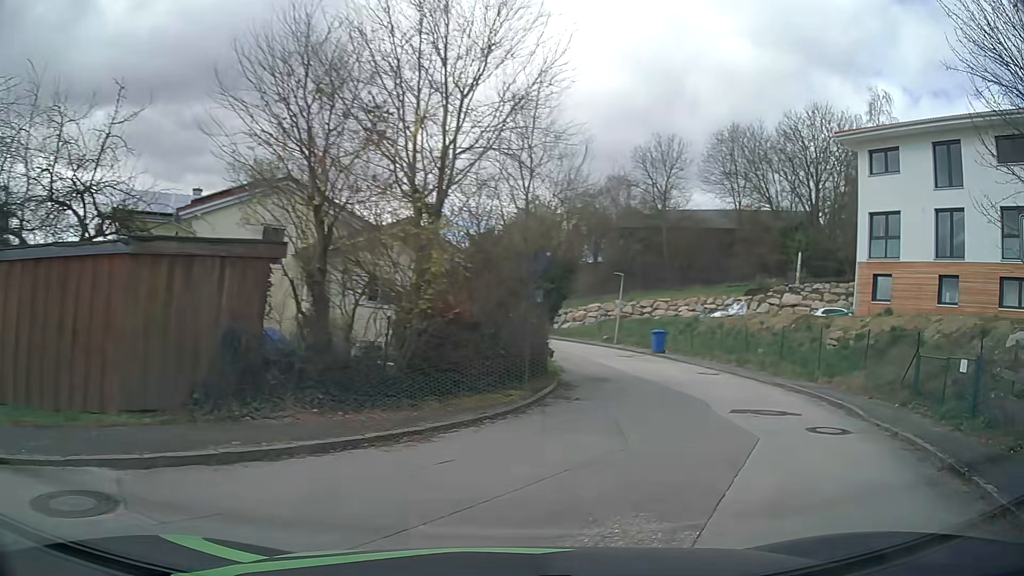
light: Day
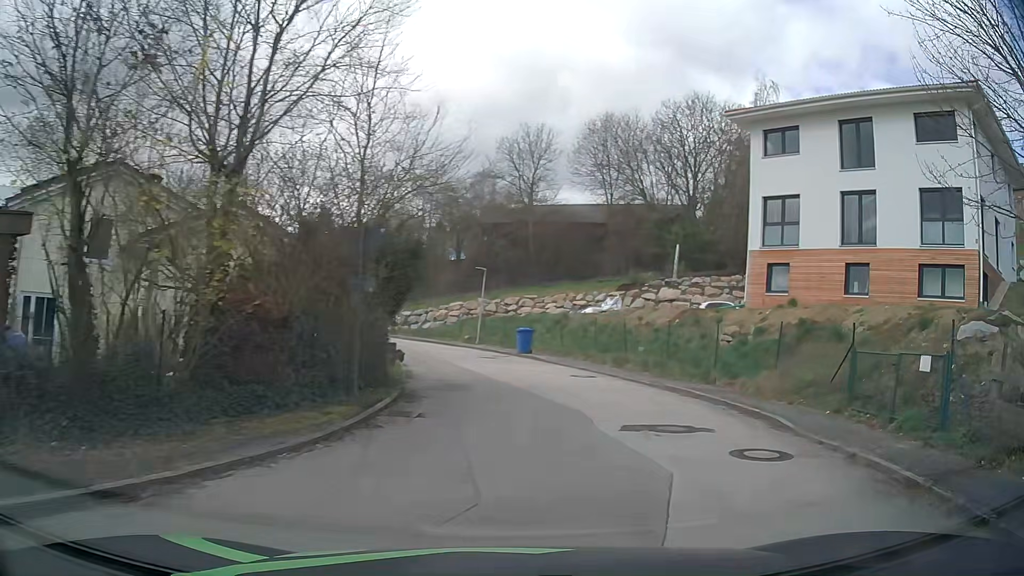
(+0.2, +2.9) m; +10°
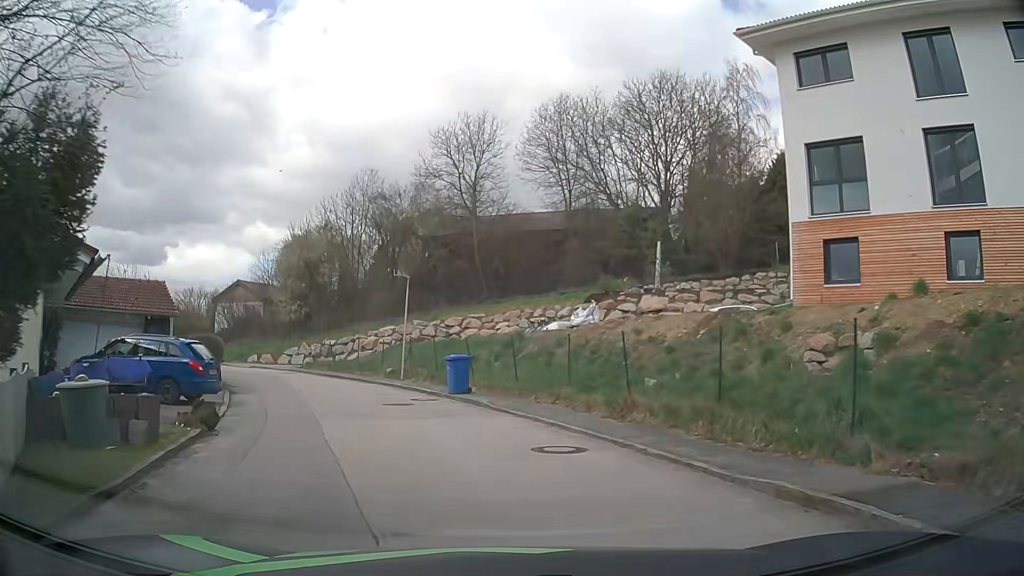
(+0.8, +10.2) m; +2°
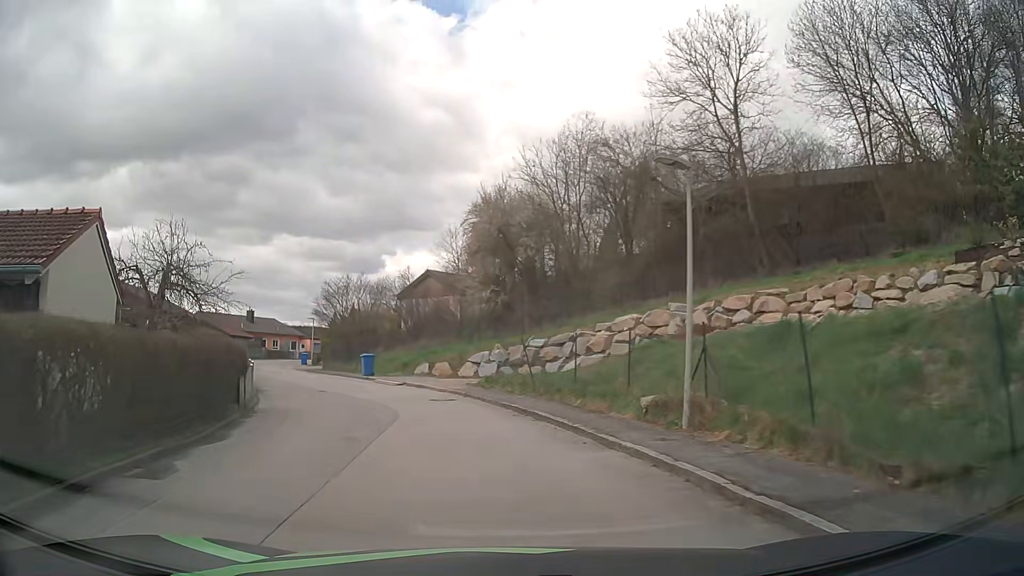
(-2.6, +17.1) m; -18°
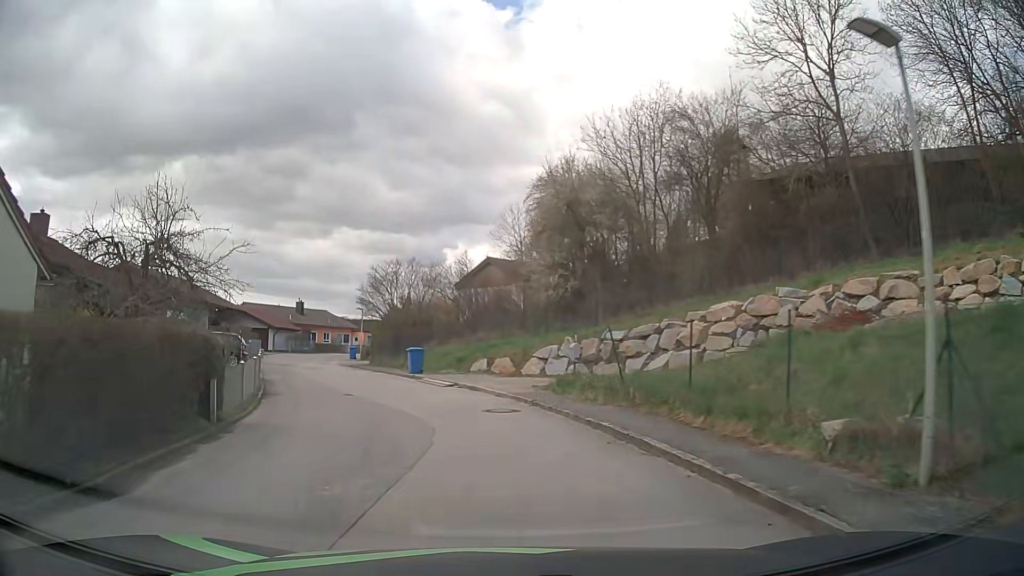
(-0.3, +5.0) m; -6°
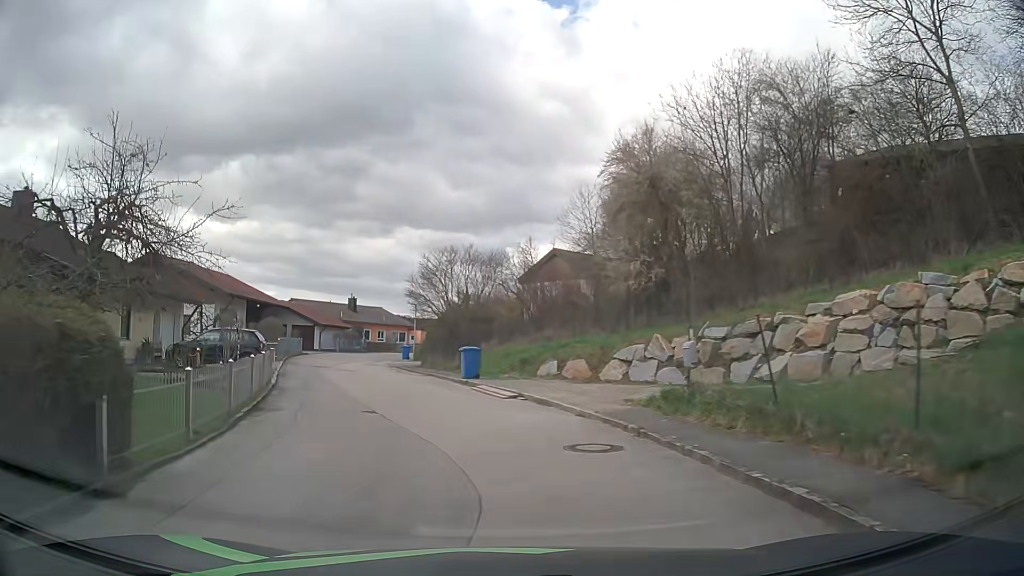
(-0.2, +5.1) m; -5°
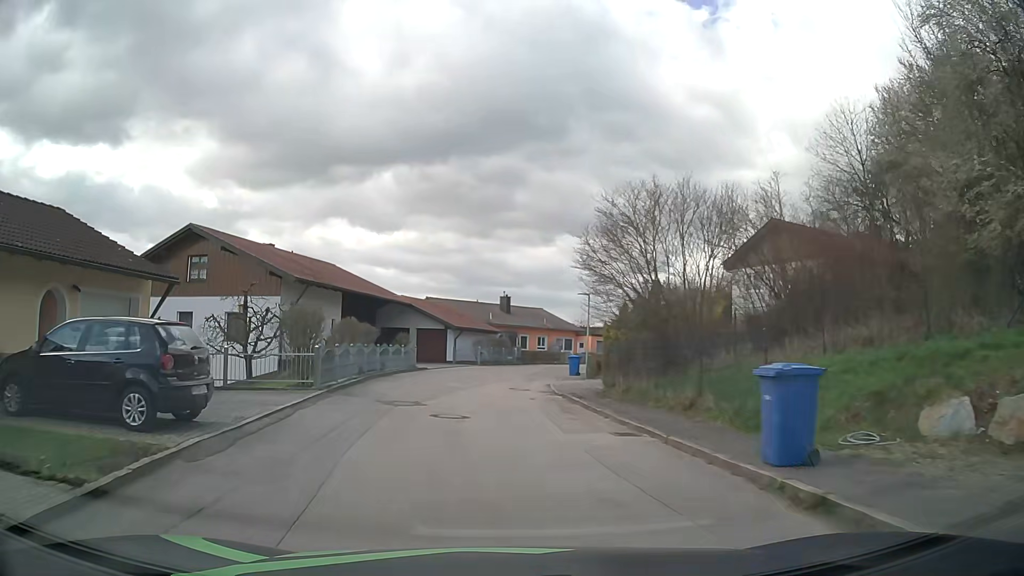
(-2.2, +16.1) m; -14°
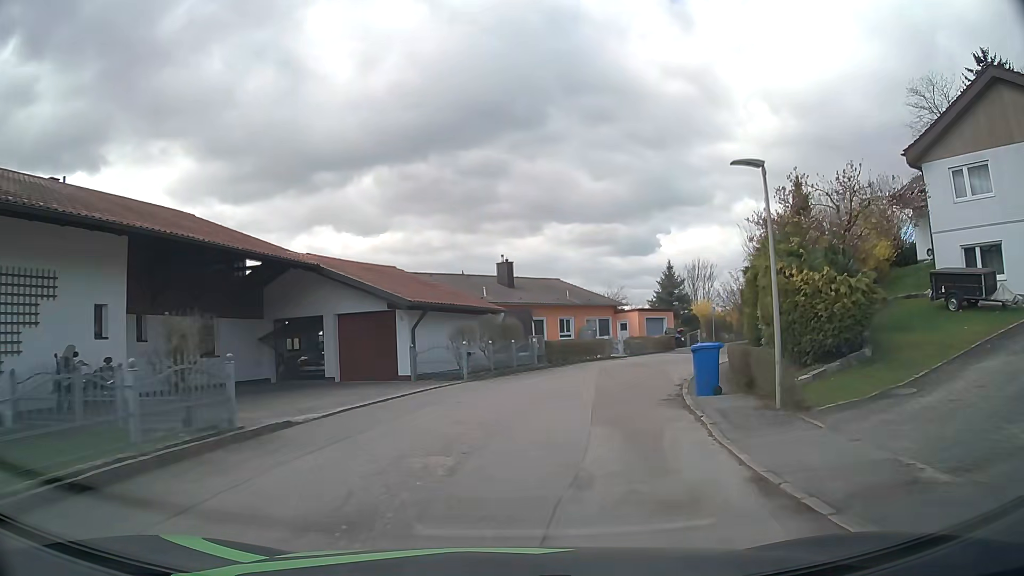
(-0.5, +22.5) m; 0°
(+1, +10) (+2, +20) (+6, +29) (+11, +38) (+18, +45) (+25, +52) (+33, +58) (+42, +62) (+51, +67) (+61, +70) m
